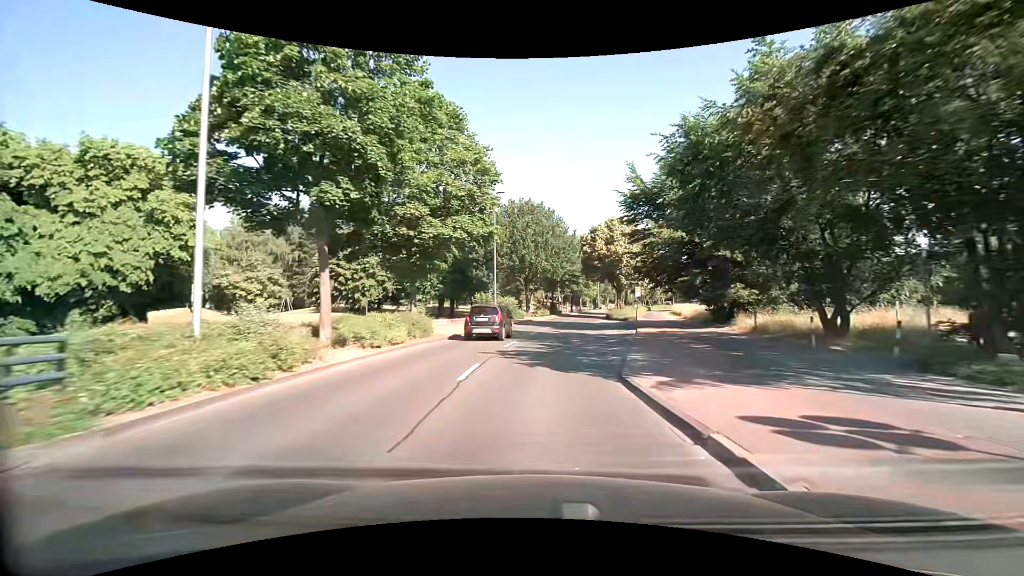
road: primary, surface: asphalt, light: Day
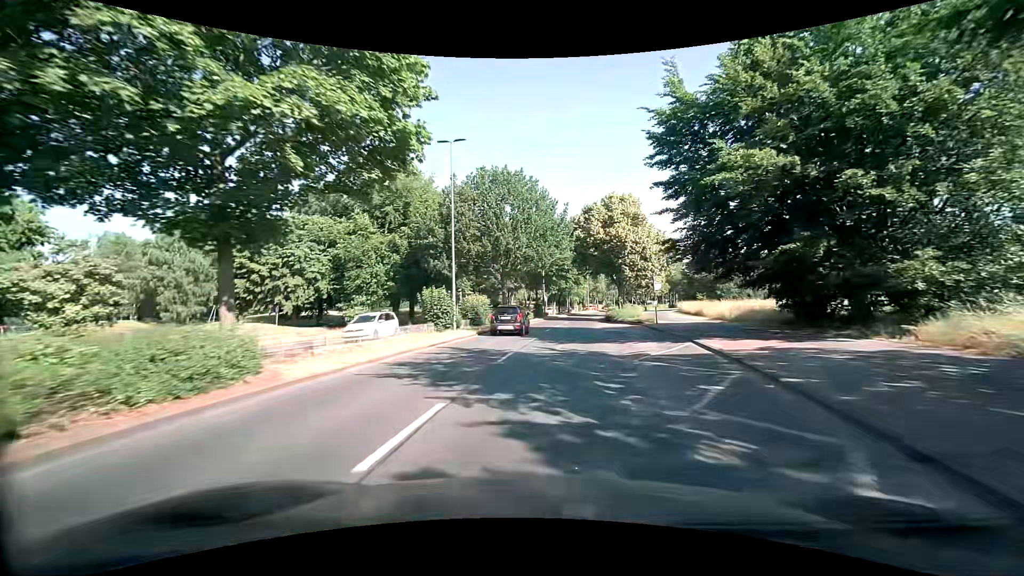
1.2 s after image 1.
(+0.2, +14.9) m; +2°
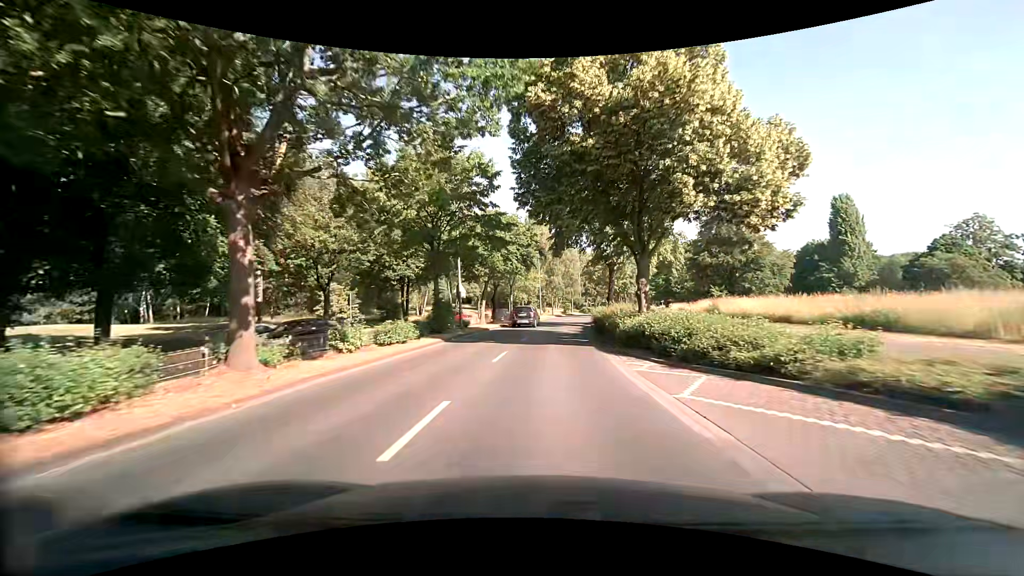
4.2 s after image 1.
(+2.1, +35.9) m; +6°
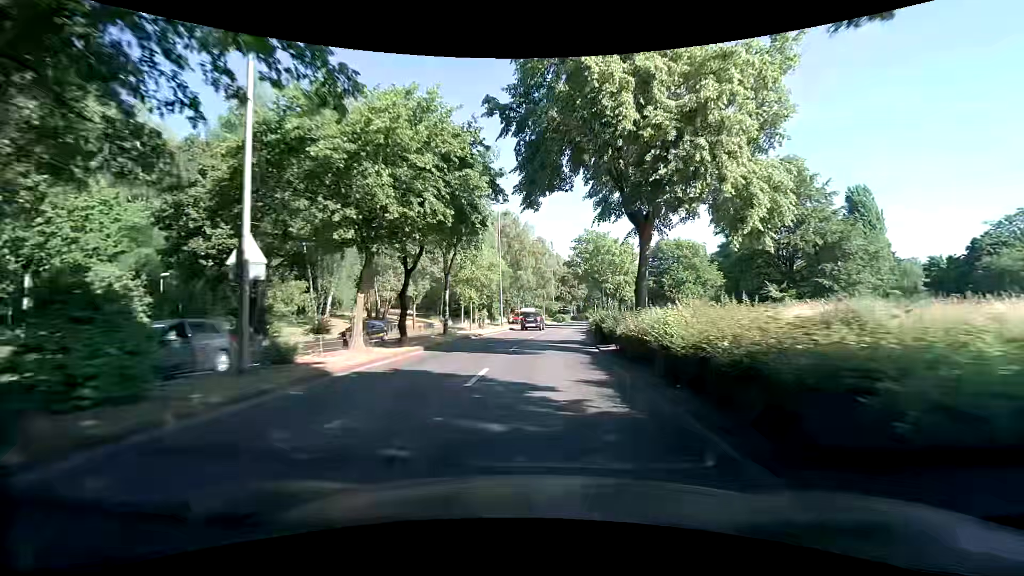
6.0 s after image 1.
(+0.6, +22.0) m; +4°
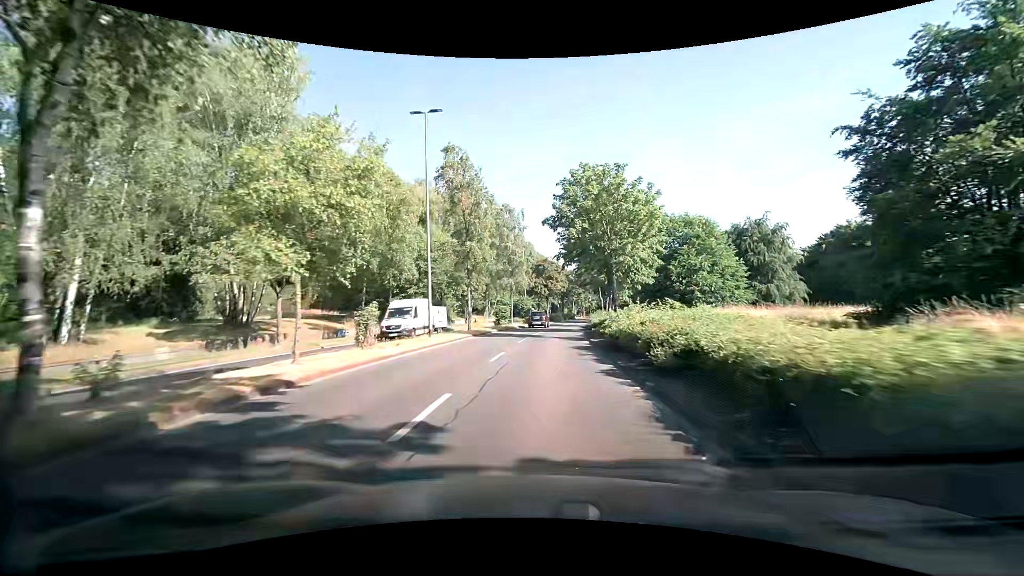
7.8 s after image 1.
(+0.8, +22.4) m; +3°
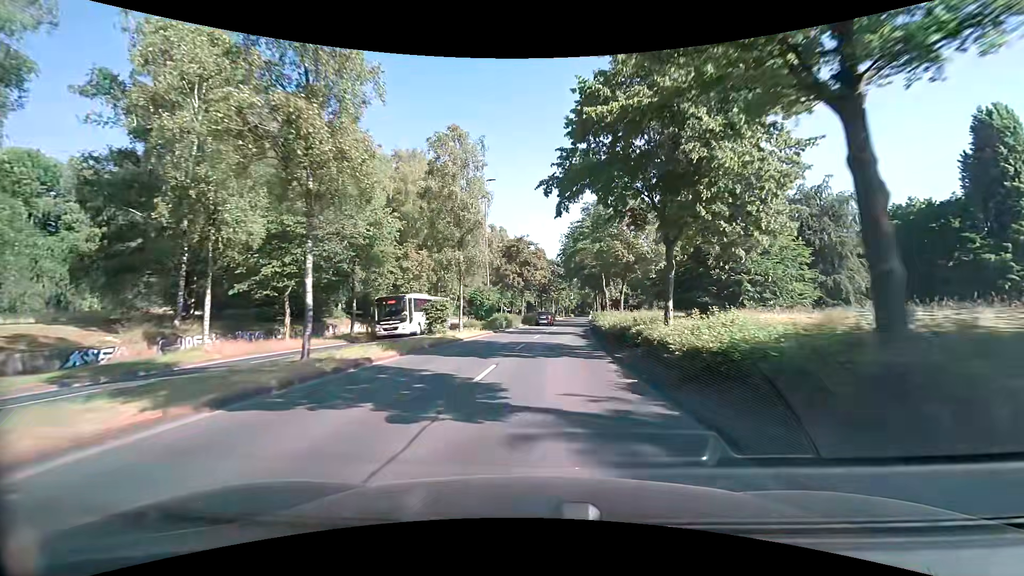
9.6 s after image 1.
(+0.6, +22.6) m; +3°
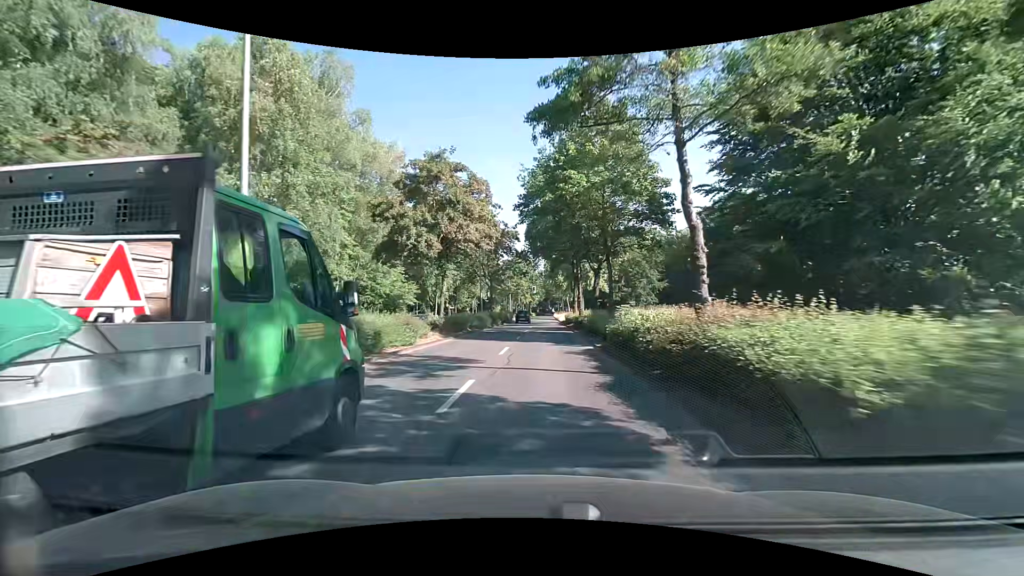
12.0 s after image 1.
(+1.4, +30.3) m; +5°
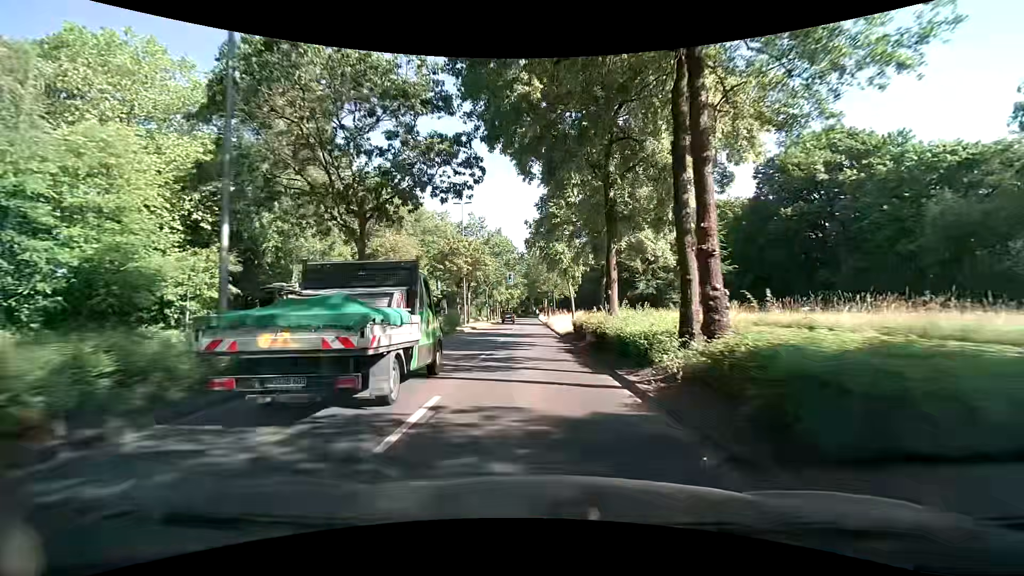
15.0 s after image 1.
(+0.6, +38.1) m; +2°
(0, +10) (0, +20) (0, +30) (0, +40) (0, +50) (-1, +60) (-1, +70) (-1, +80) (-1, +90) (-1, +100) m
